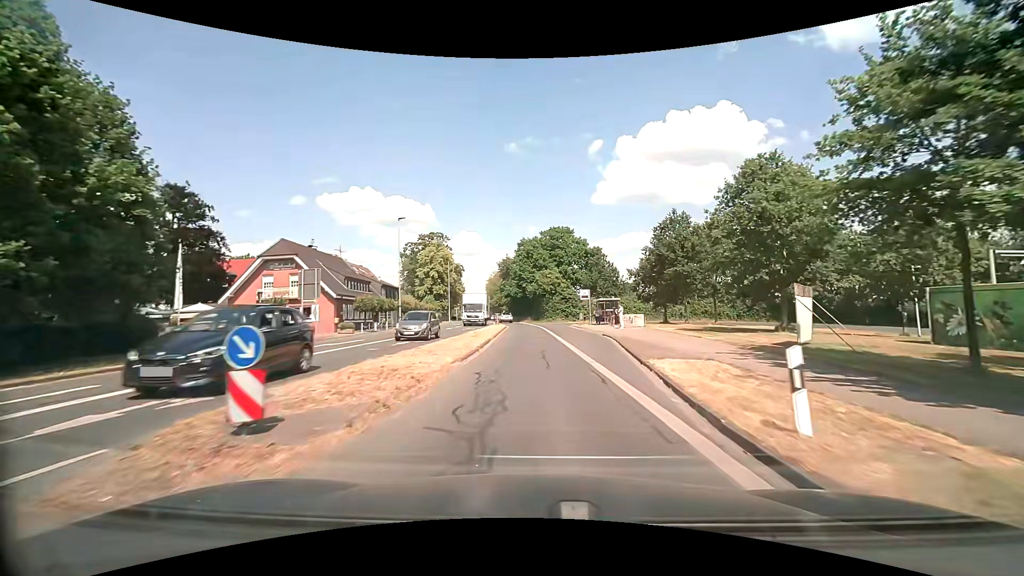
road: secondary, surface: asphalt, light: Day
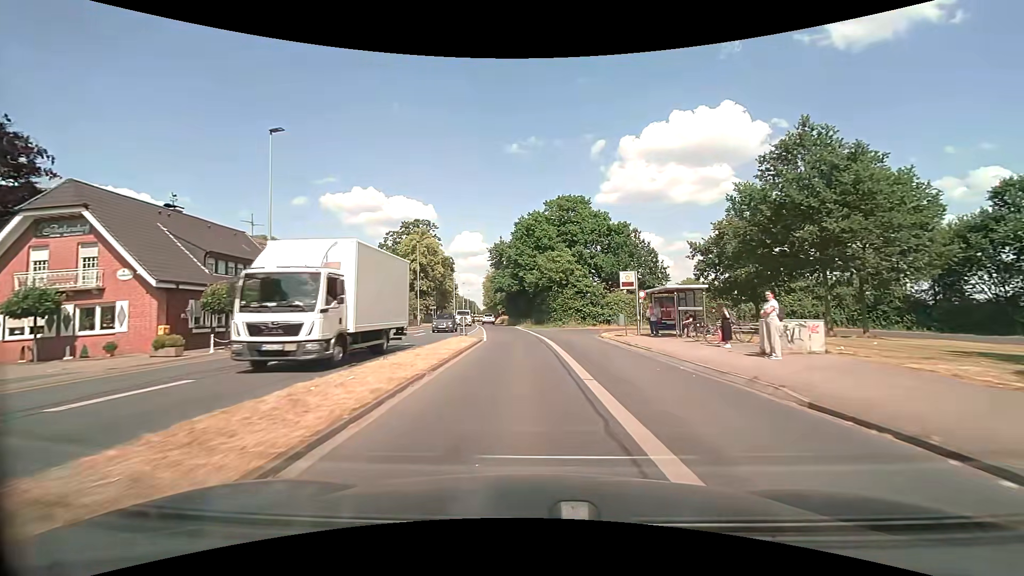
(+0.1, +22.8) m; 0°
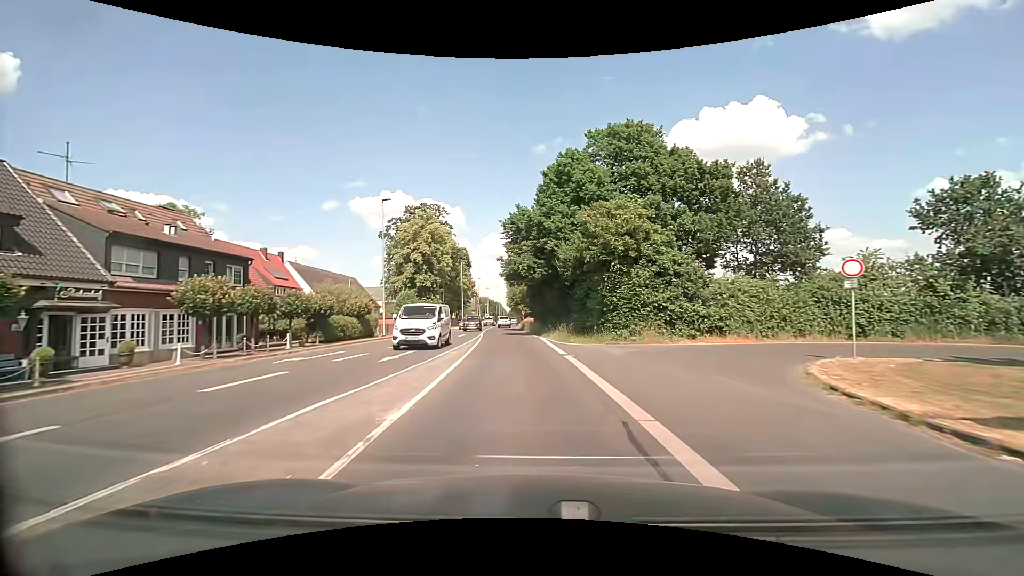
(-0.6, +23.1) m; -3°
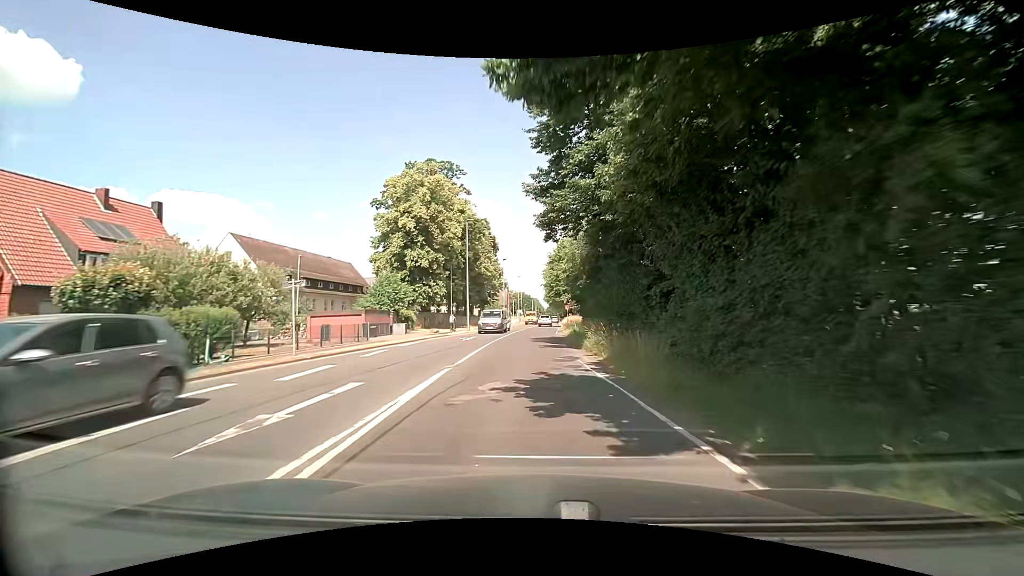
(-1.3, +30.7) m; -5°
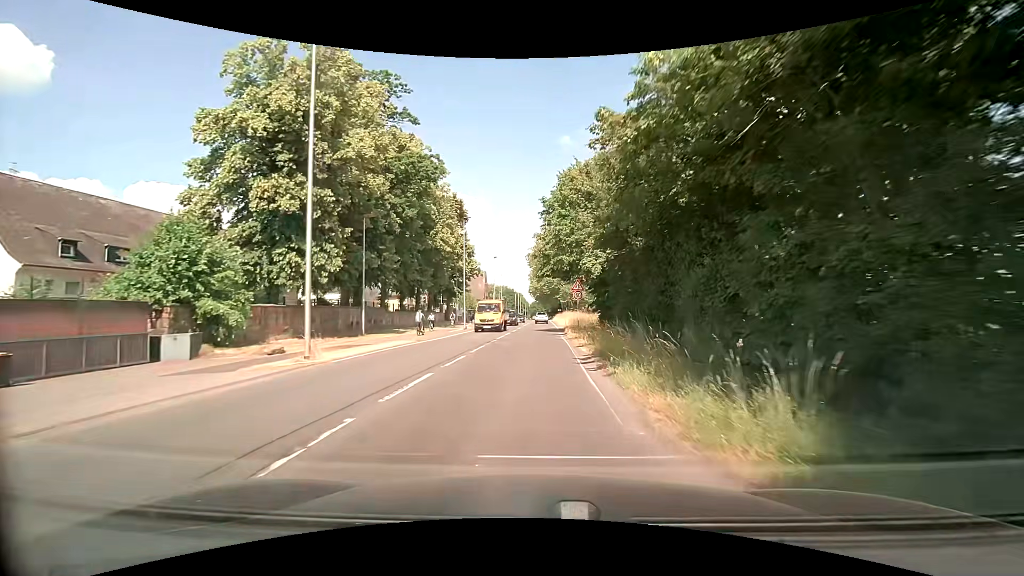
(+0.4, +30.3) m; +2°
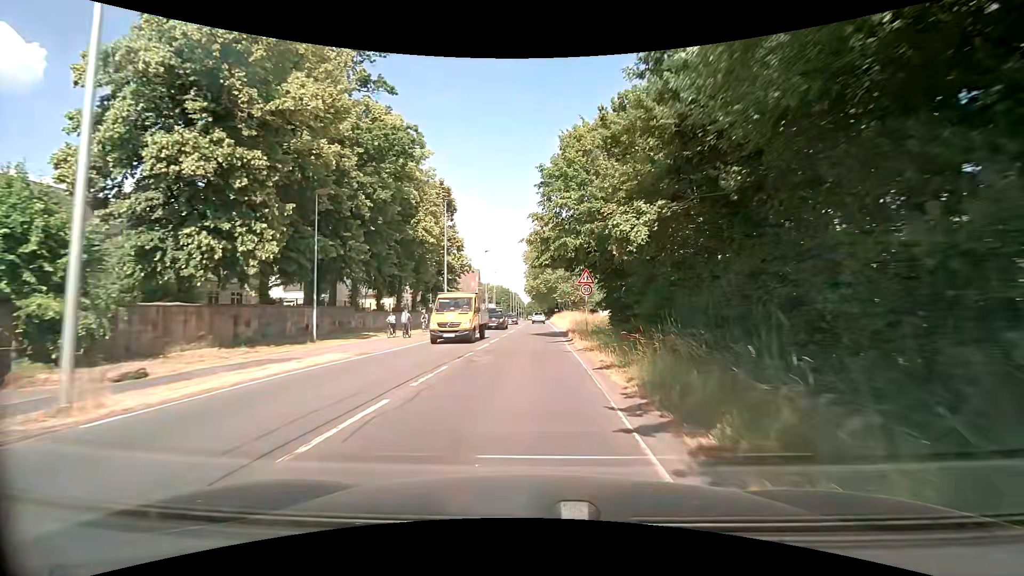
(0.0, +7.6) m; 0°
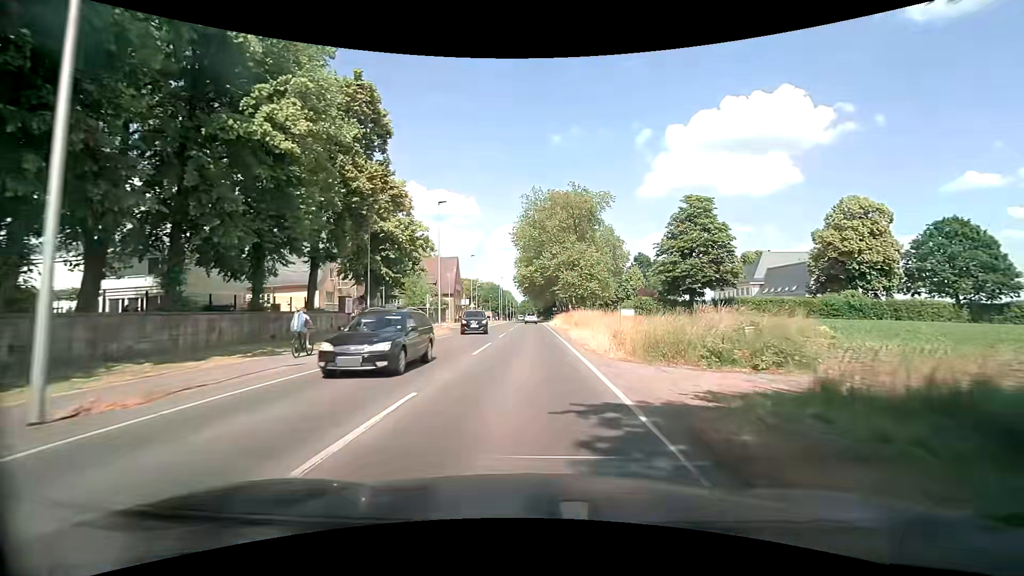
(+0.2, +30.4) m; +1°
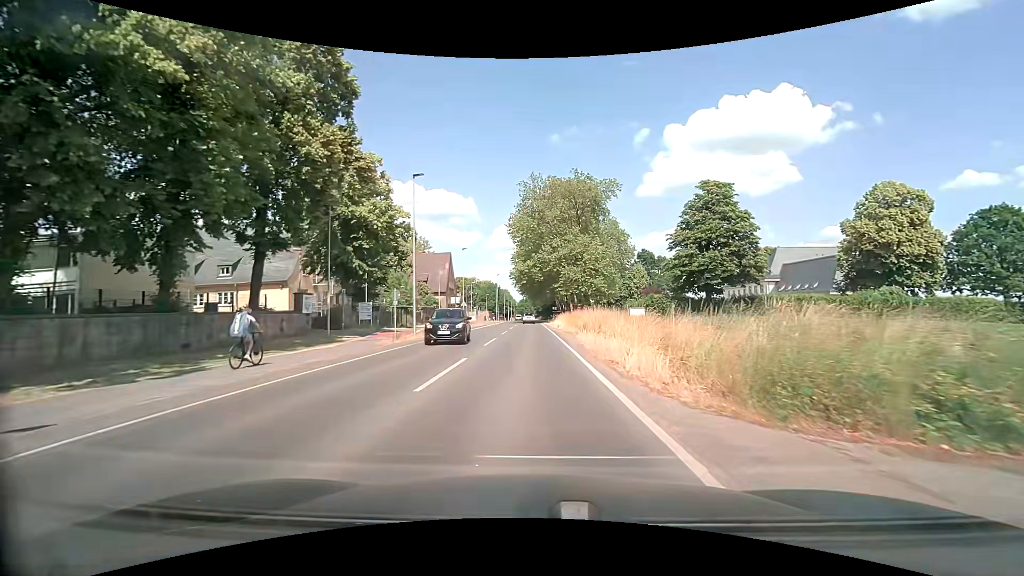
(0.0, +7.7) m; 0°
(0, +10) (0, +20) (0, +30) (0, +40) (0, +50) (-1, +60) (-1, +70) (-1, +80) (-1, +90) (-1, +100) m
